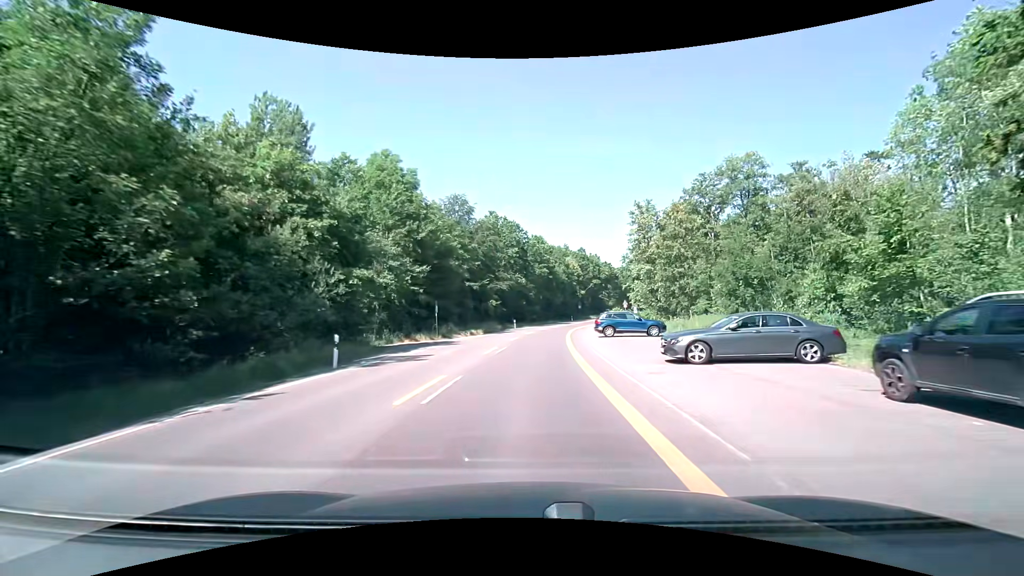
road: secondary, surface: asphalt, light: Day
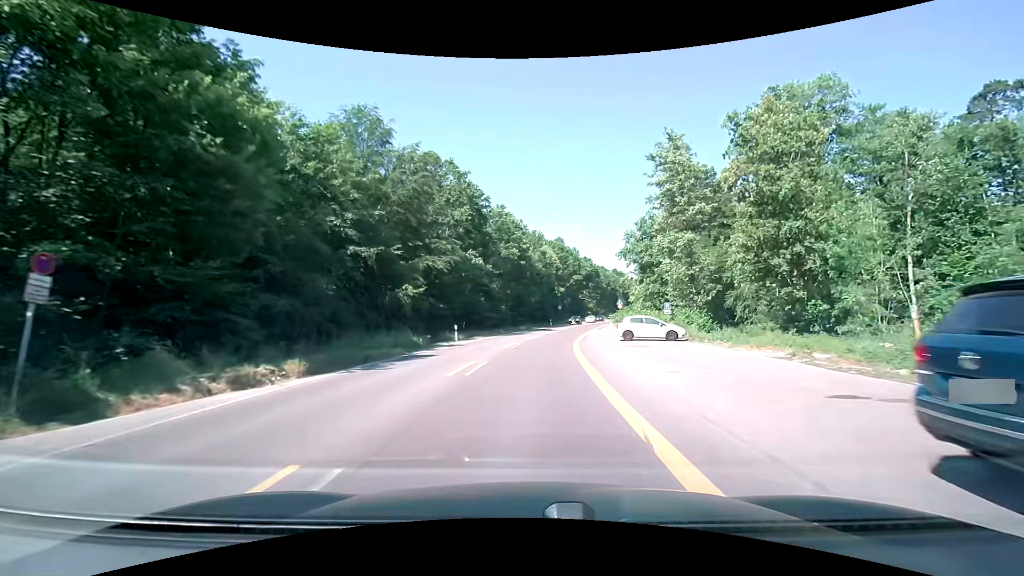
(+1.3, +31.2) m; +4°
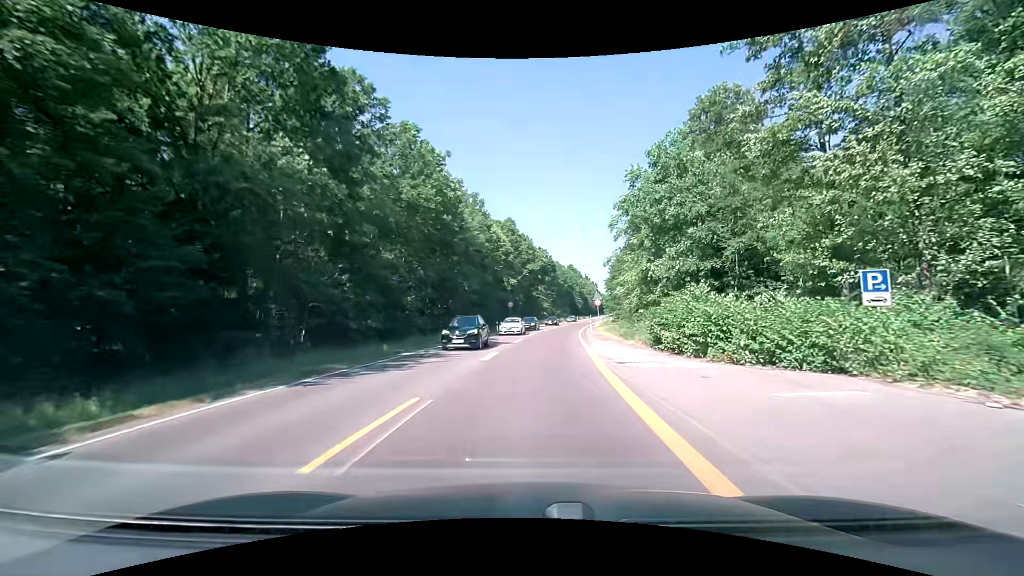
(+1.2, +31.0) m; +6°
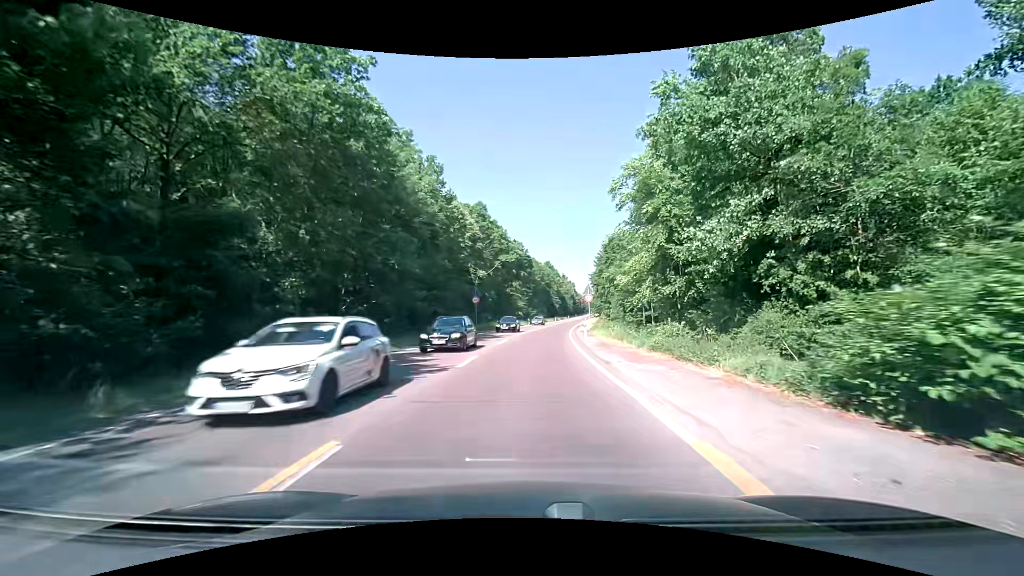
(+0.4, +15.6) m; +3°
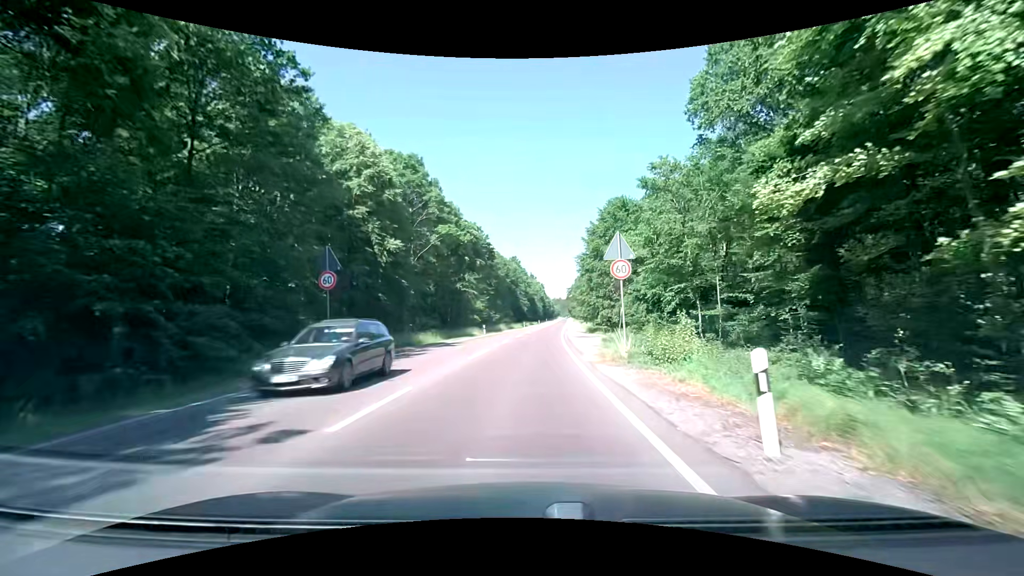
(+1.1, +31.4) m; +4°
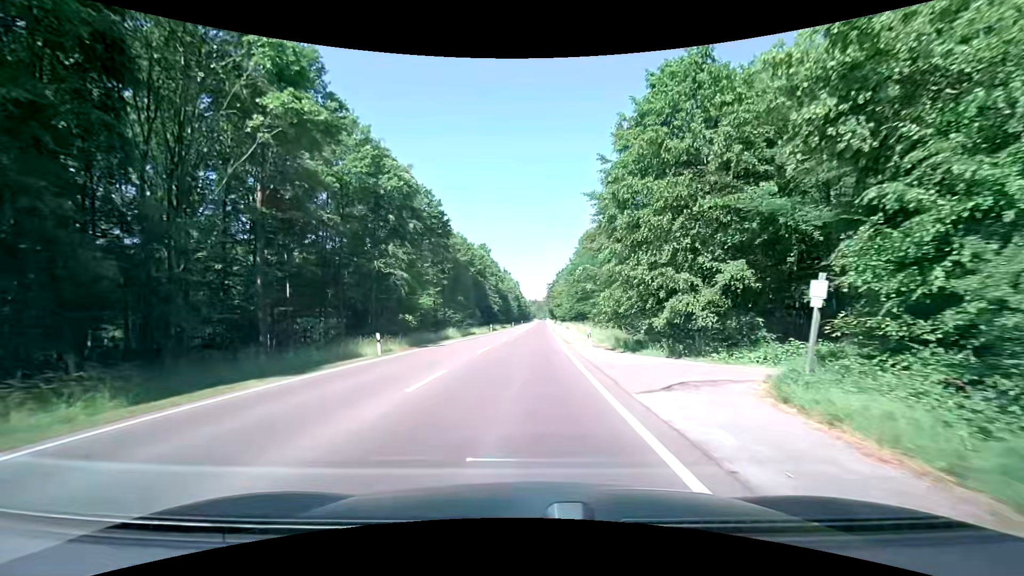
(+0.7, +32.2) m; +3°
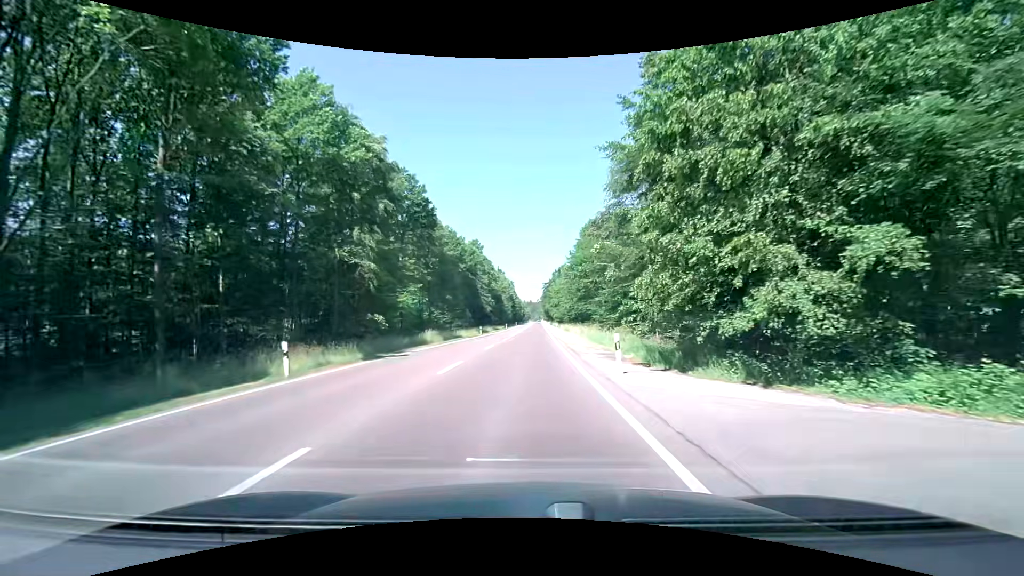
(0.0, +8.4) m; 0°
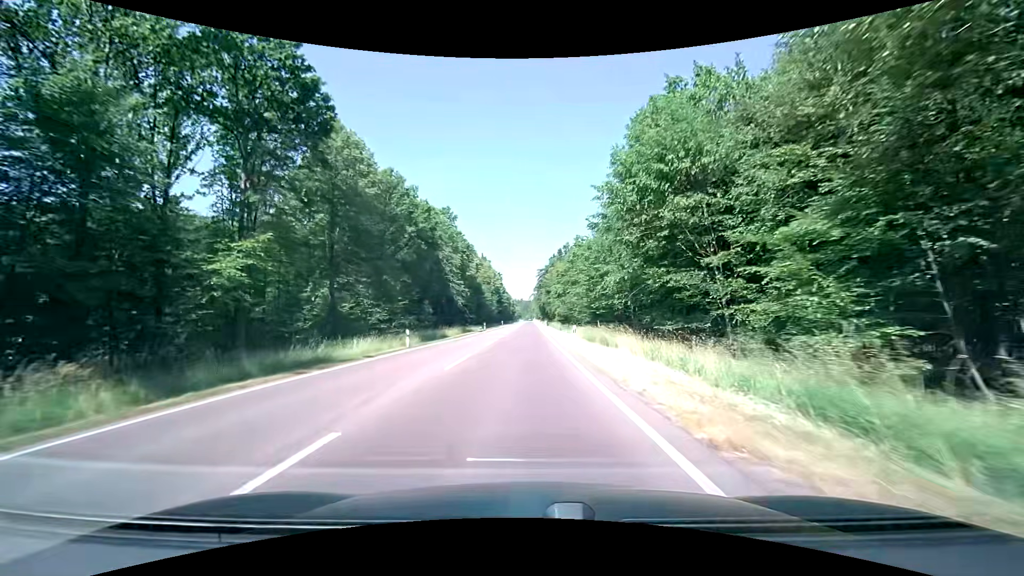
(+0.5, +35.4) m; +2°
(0, +10) (0, +20) (0, +30) (0, +40) (0, +50) (0, +60) (-1, +70) (-1, +80) (-1, +90) (-1, +100) m
